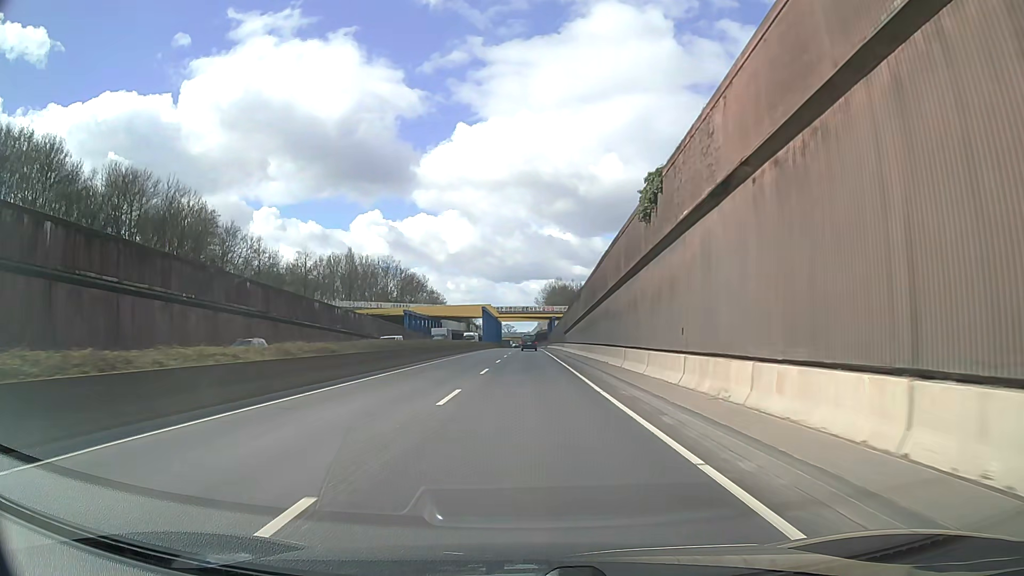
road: trunk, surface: asphalt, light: Day
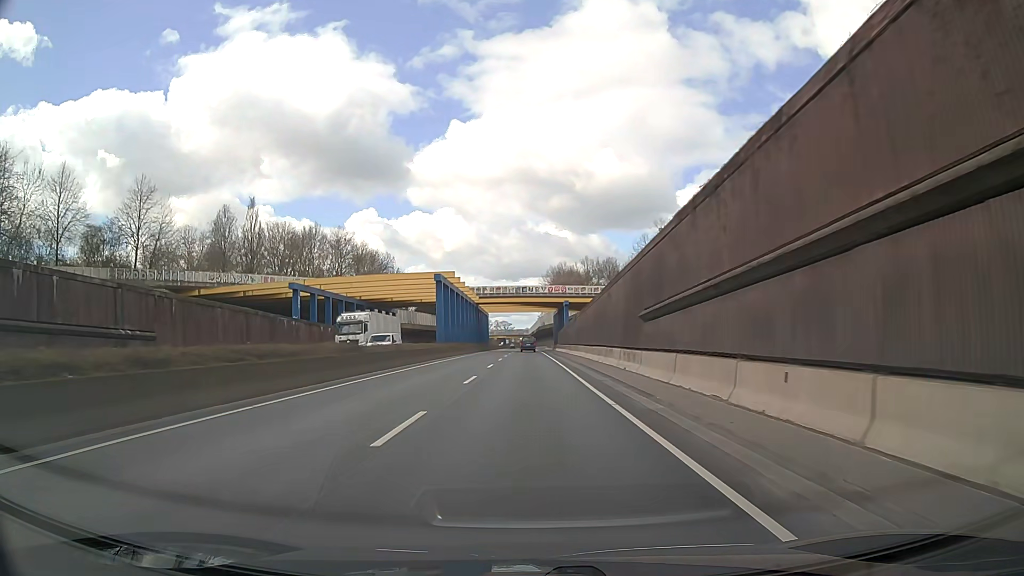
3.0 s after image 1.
(0.0, +53.7) m; 0°
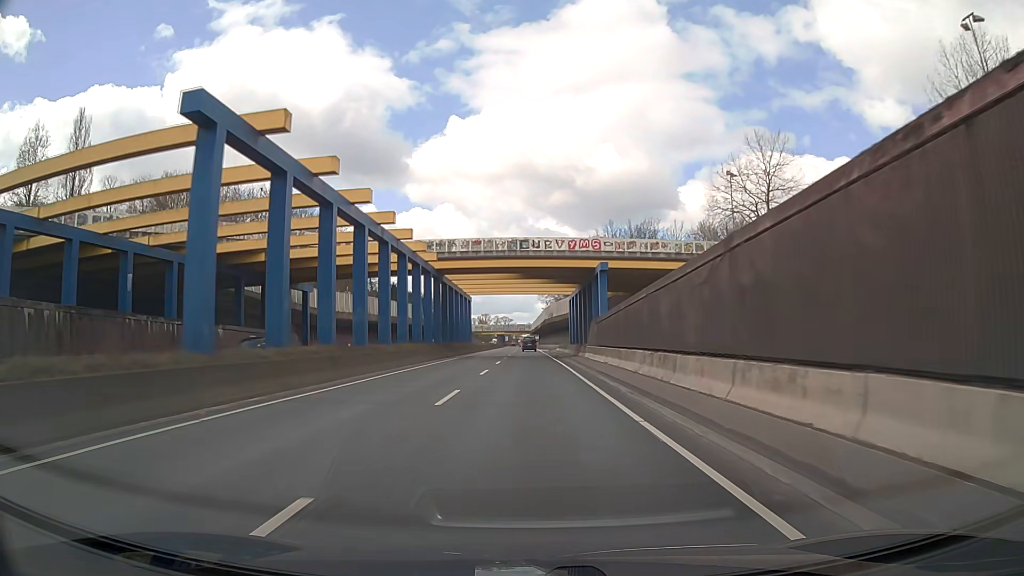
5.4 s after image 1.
(-0.1, +43.2) m; 0°
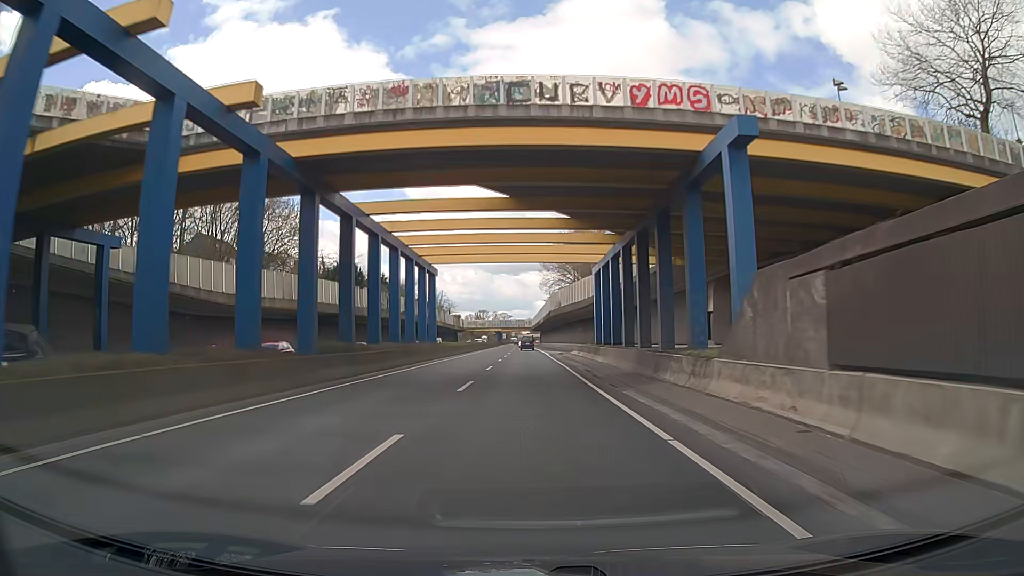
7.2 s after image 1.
(-0.1, +32.5) m; -1°
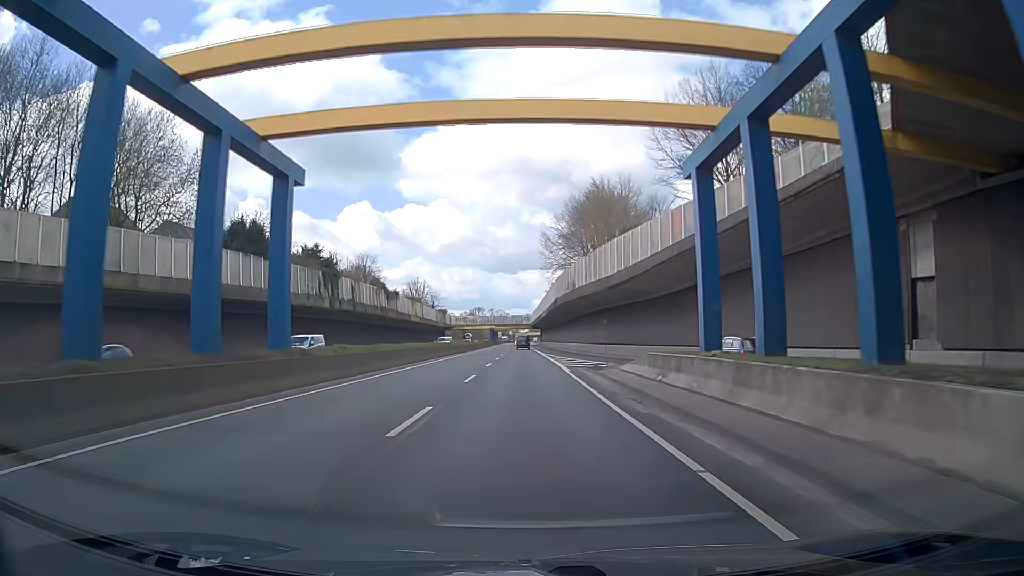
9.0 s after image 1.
(+0.2, +32.4) m; 0°
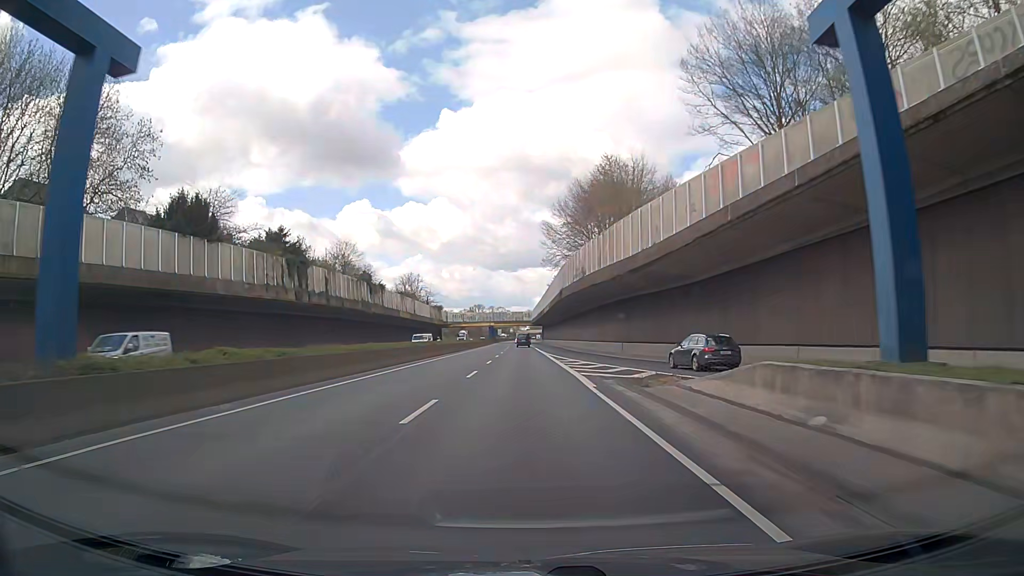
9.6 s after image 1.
(-0.1, +10.8) m; 0°
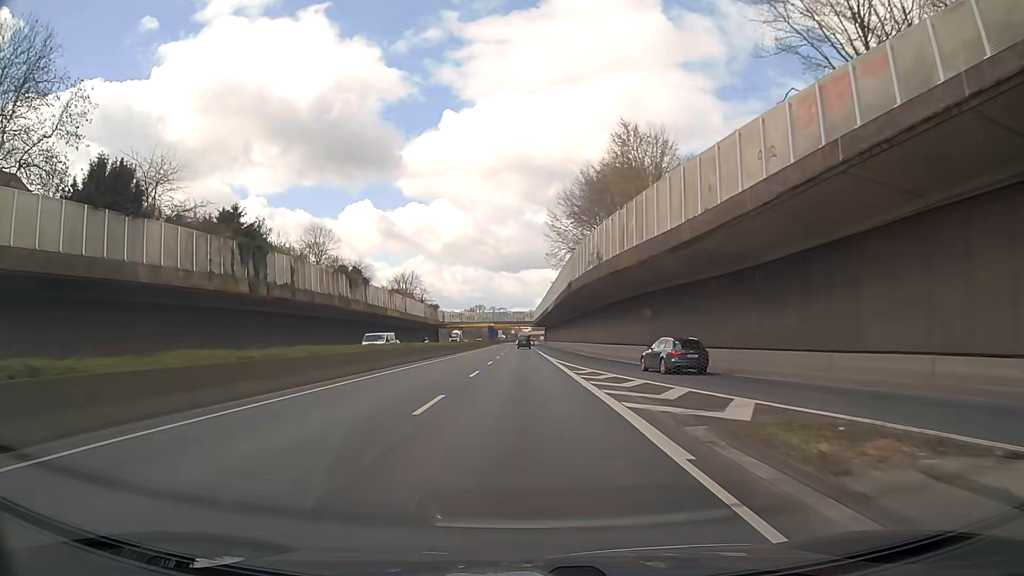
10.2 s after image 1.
(0.0, +10.8) m; 0°
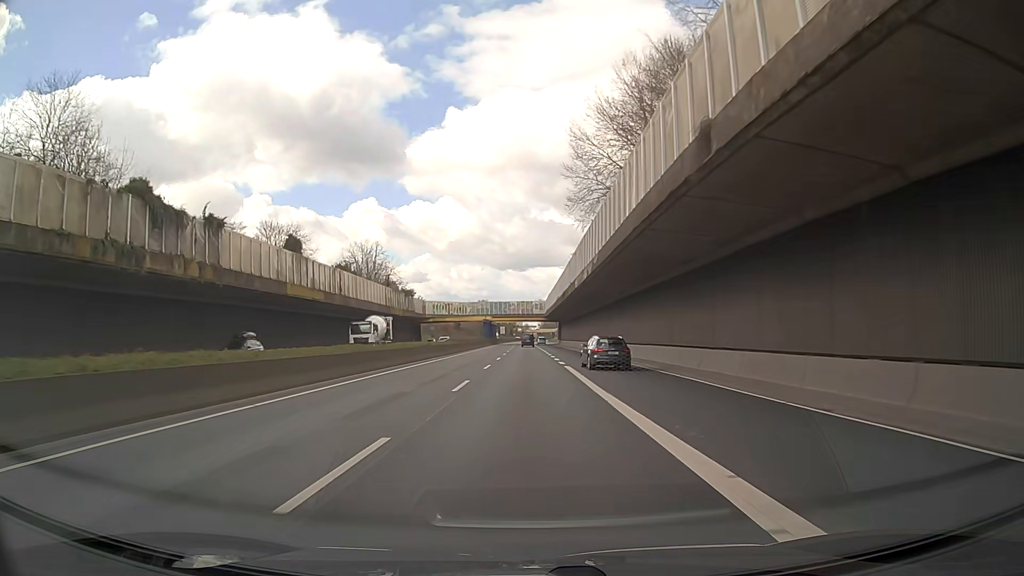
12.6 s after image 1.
(-0.4, +43.1) m; -1°
(0, +10) (0, +20) (0, +30) (0, +40) (0, +50) (0, +60) (+1, +70) (+1, +80) (+1, +90) (+2, +100) m
